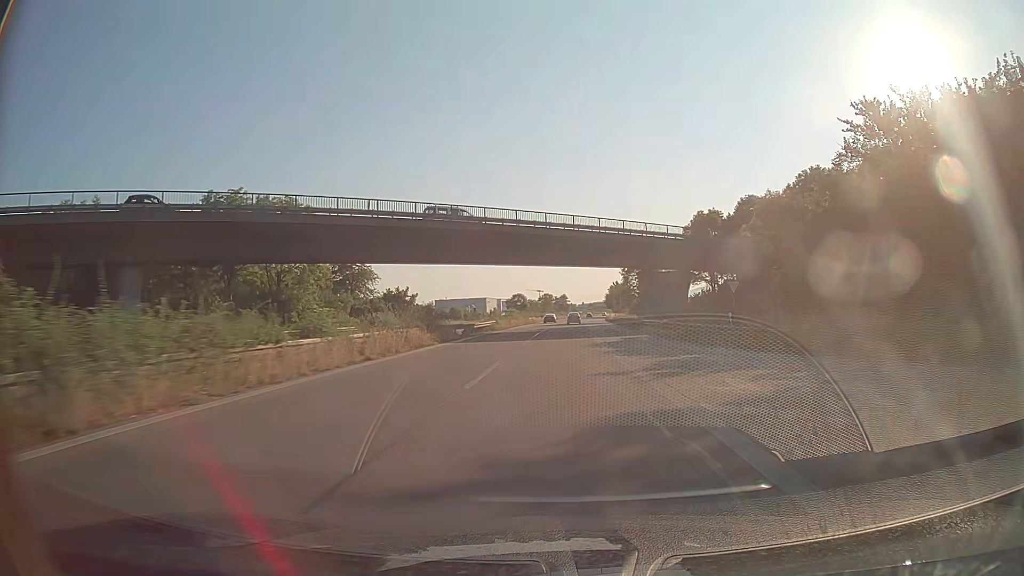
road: trunk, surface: asphalt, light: Day
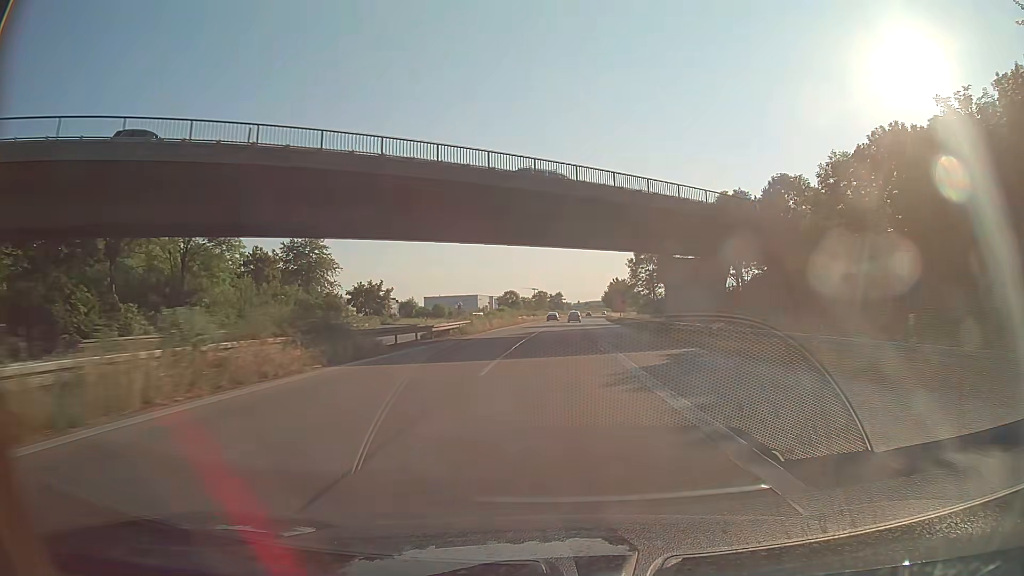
(+0.1, +15.6) m; 0°
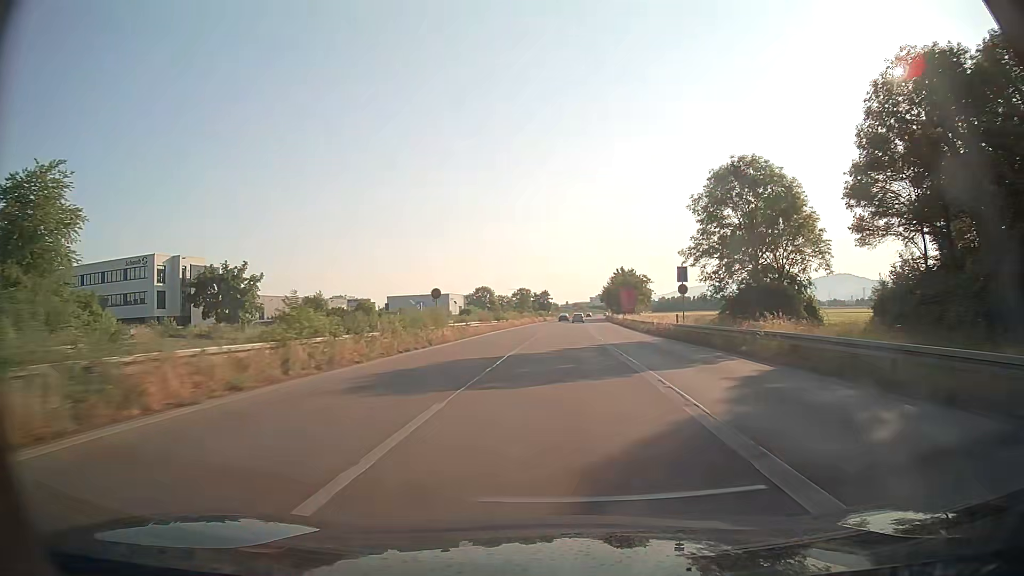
(+0.3, +46.8) m; +1°
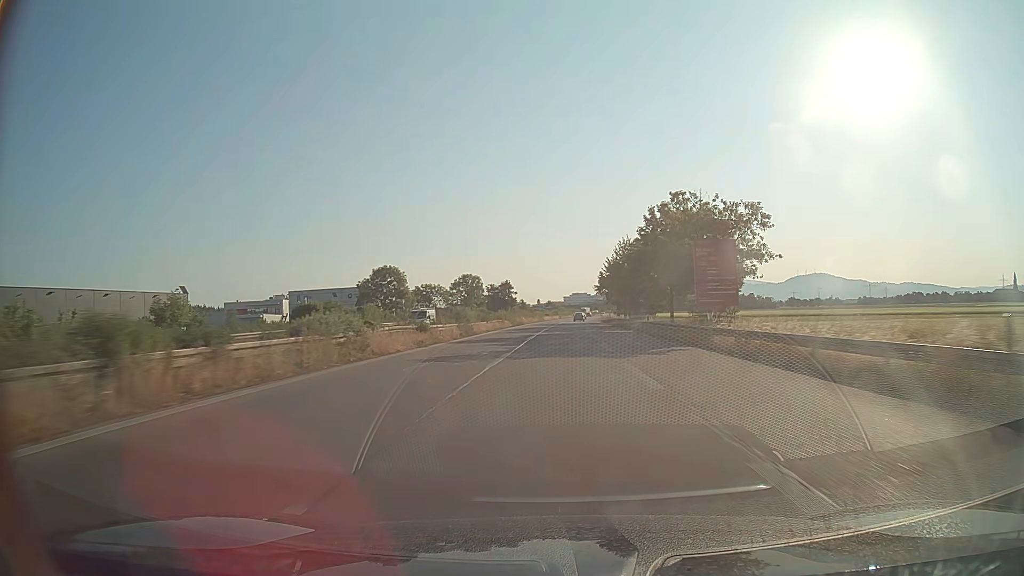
(+1.6, +78.2) m; +2°
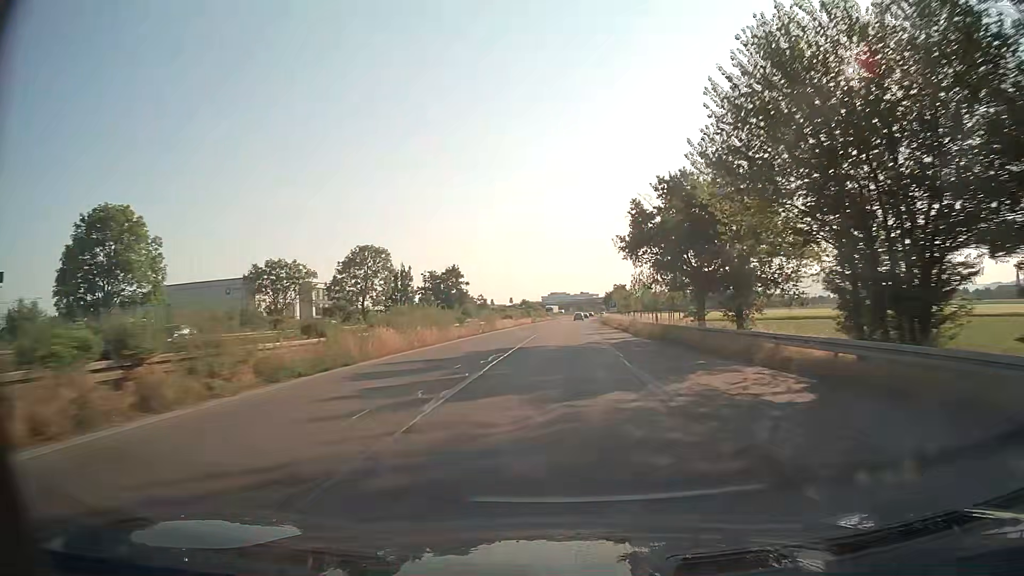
(+0.9, +62.5) m; +2°
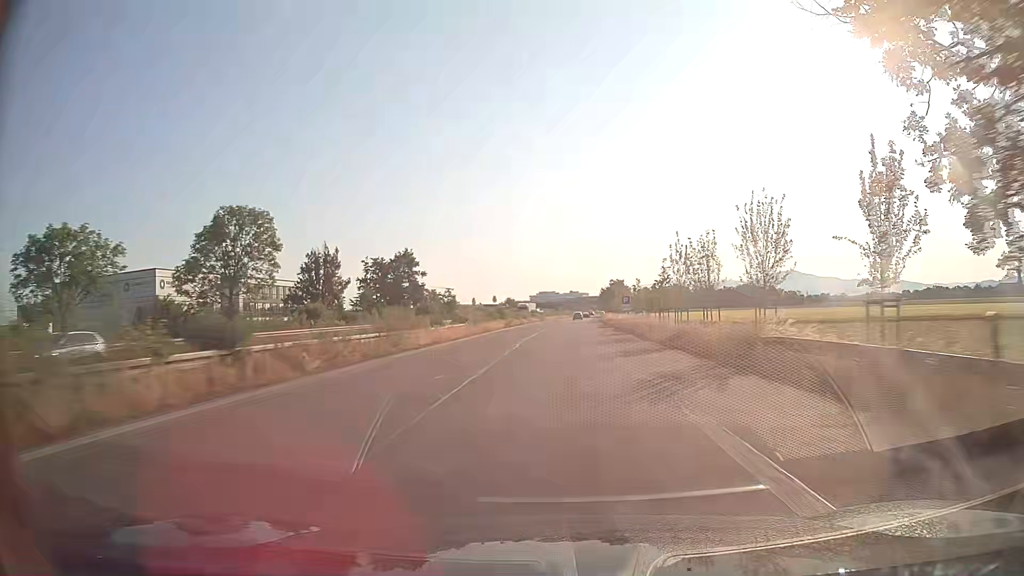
(+0.2, +31.3) m; +1°
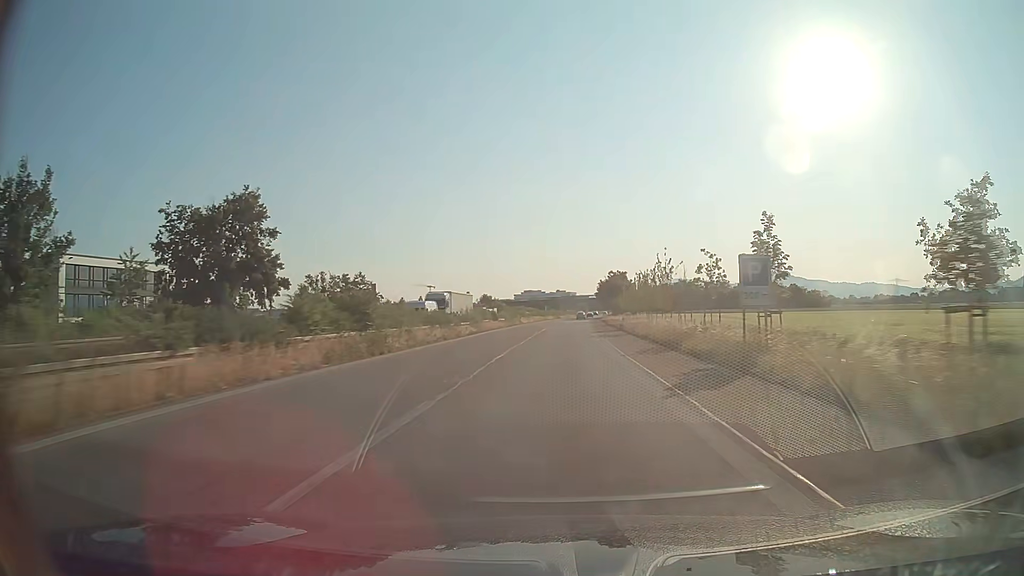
(+0.7, +46.8) m; +1°
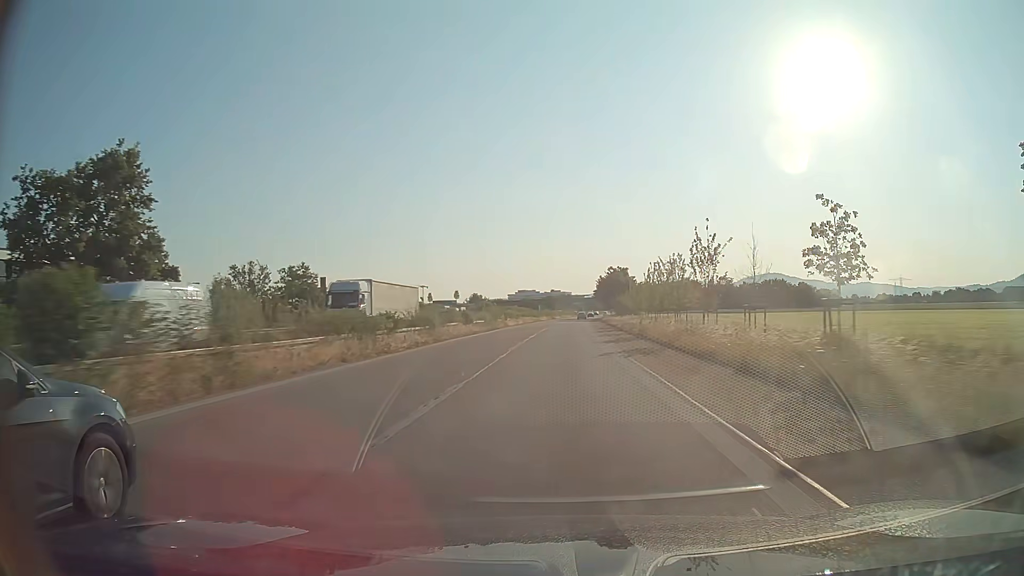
(0.0, +15.6) m; 0°
(0, +10) (0, +20) (0, +30) (0, +40) (+1, +50) (+1, +60) (+1, +70) (+2, +80) (+2, +90) (+3, +100) m
